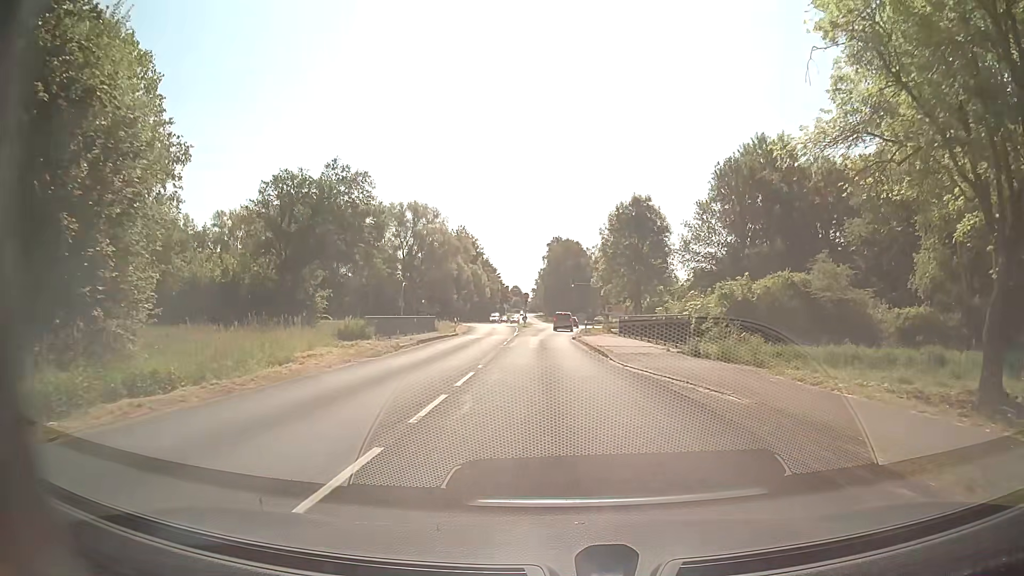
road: secondary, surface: asphalt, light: Day
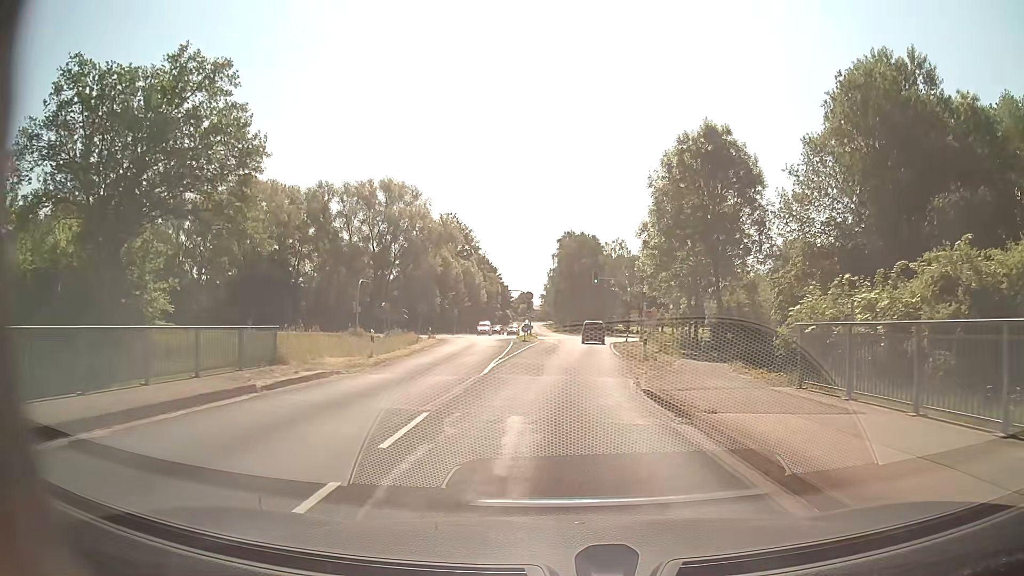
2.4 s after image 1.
(-0.6, +28.2) m; -1°
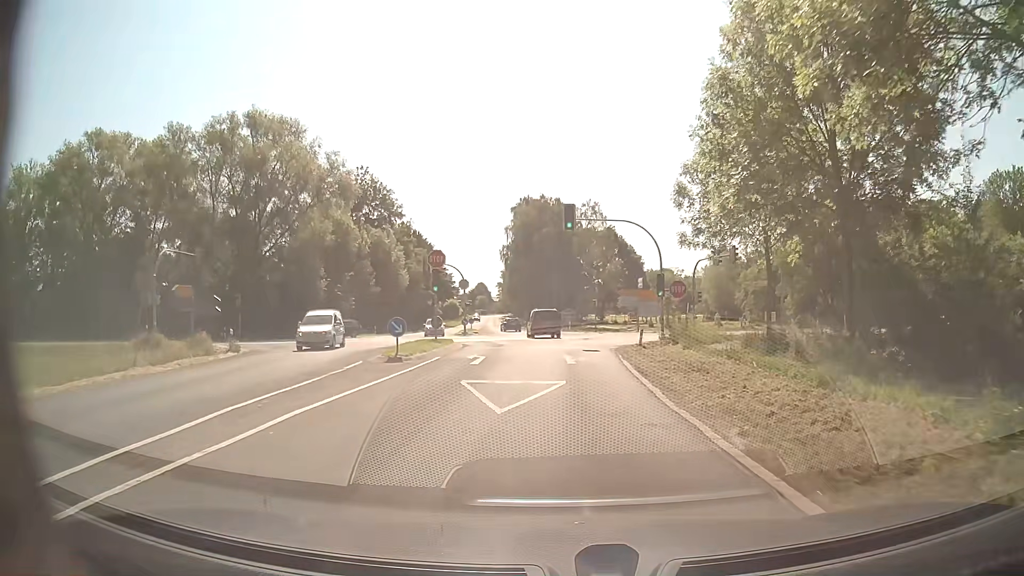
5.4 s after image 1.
(+1.2, +32.6) m; +3°
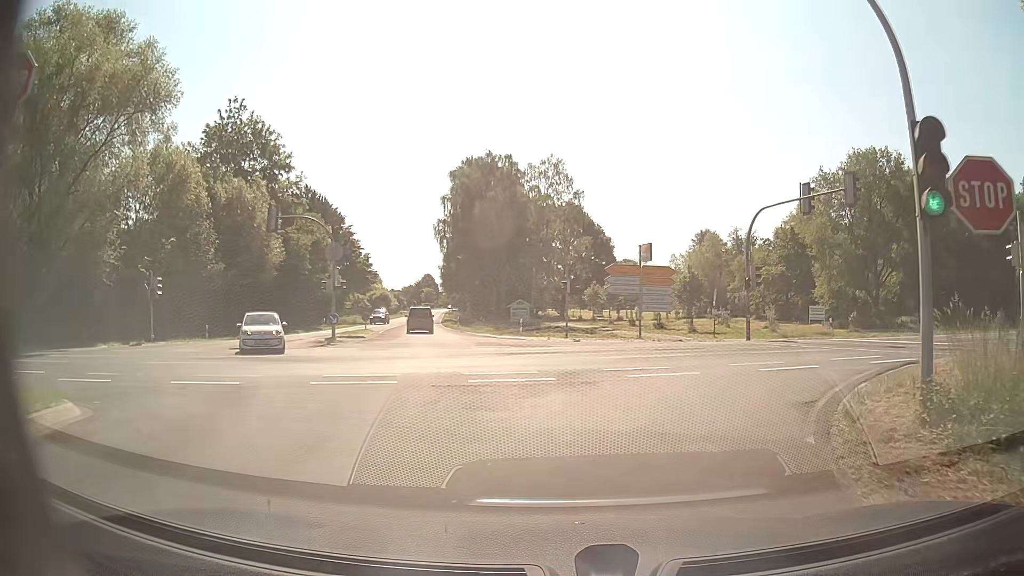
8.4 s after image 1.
(+0.5, +26.2) m; +4°
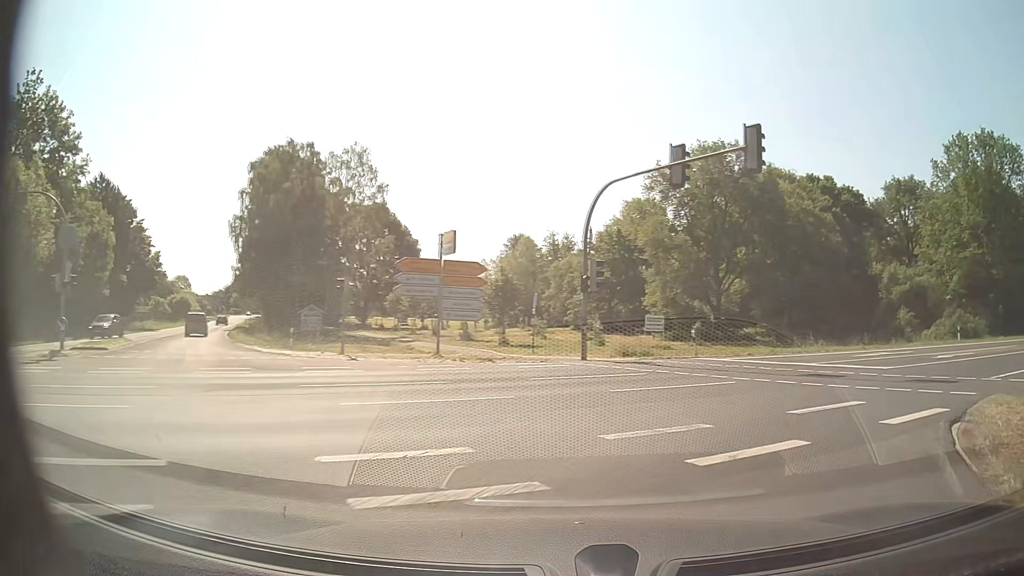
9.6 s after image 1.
(+0.9, +8.2) m; +15°
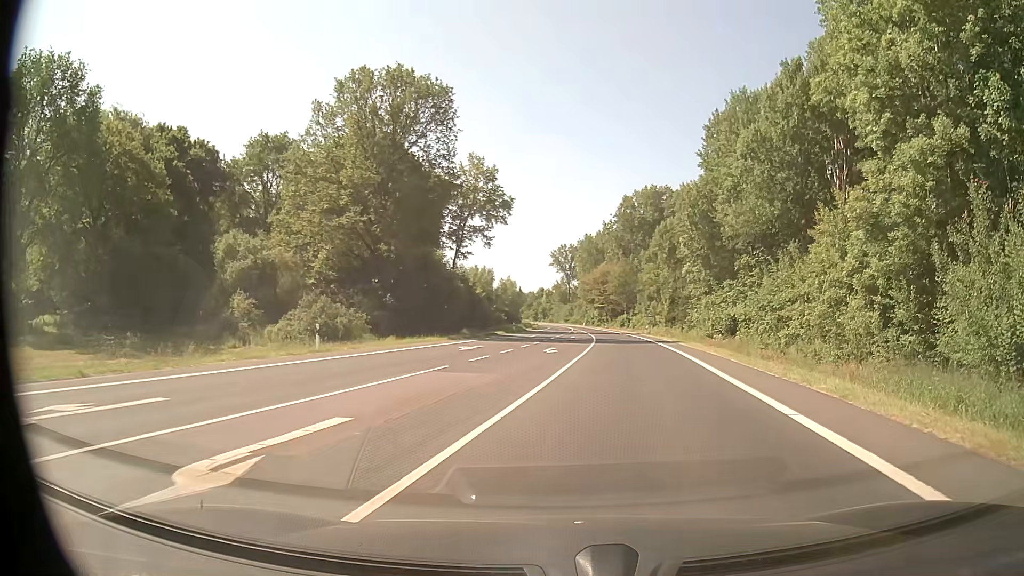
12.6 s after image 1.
(+10.4, +16.9) m; +54°
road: primary
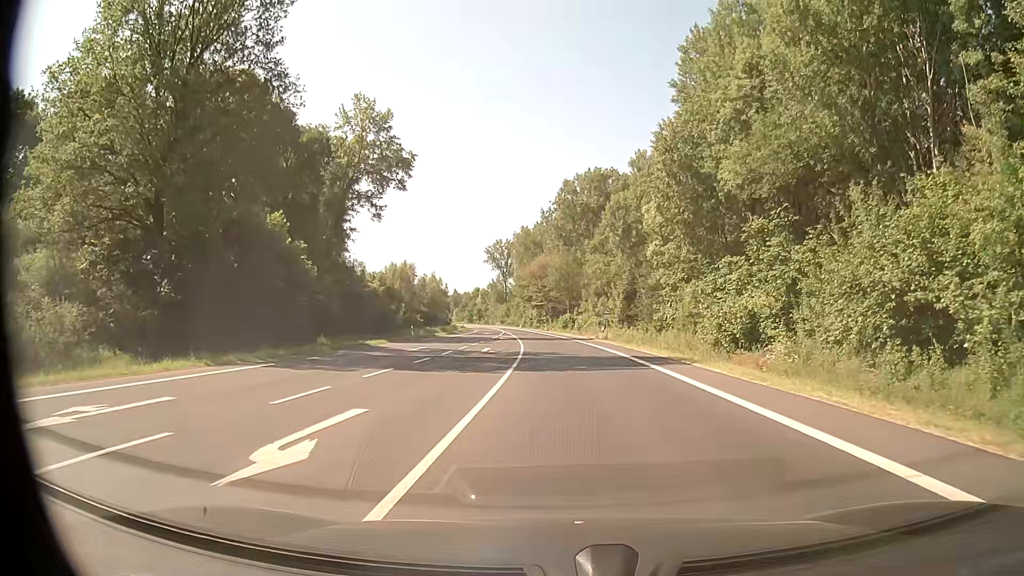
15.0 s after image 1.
(+2.0, +23.8) m; +5°
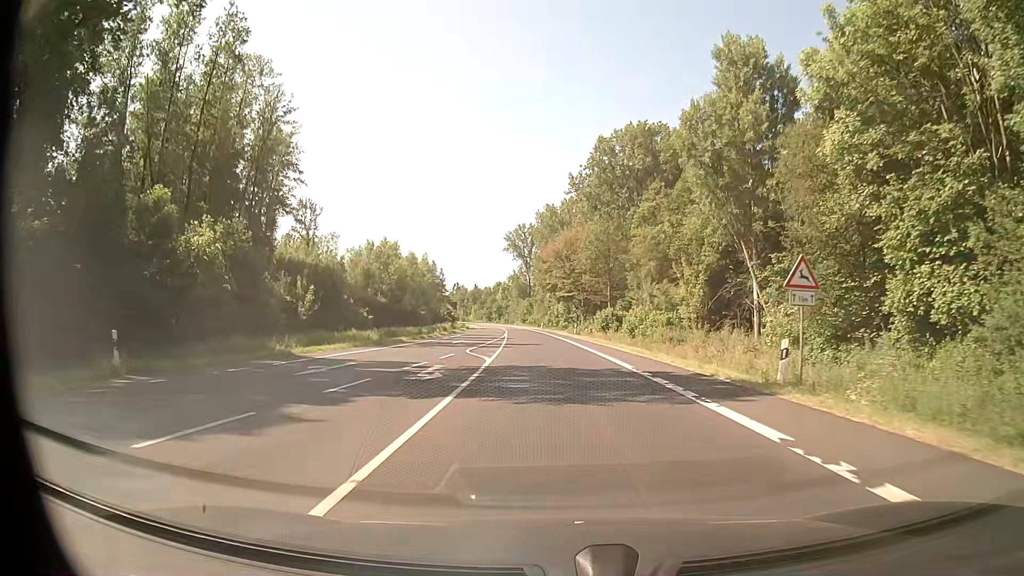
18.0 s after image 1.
(-0.3, +40.9) m; -2°
(0, +10) (0, +20) (-1, +30) (-1, +40) (-2, +50) (-2, +60) (-3, +70) (-4, +80) (-5, +90) (-6, +100) m
